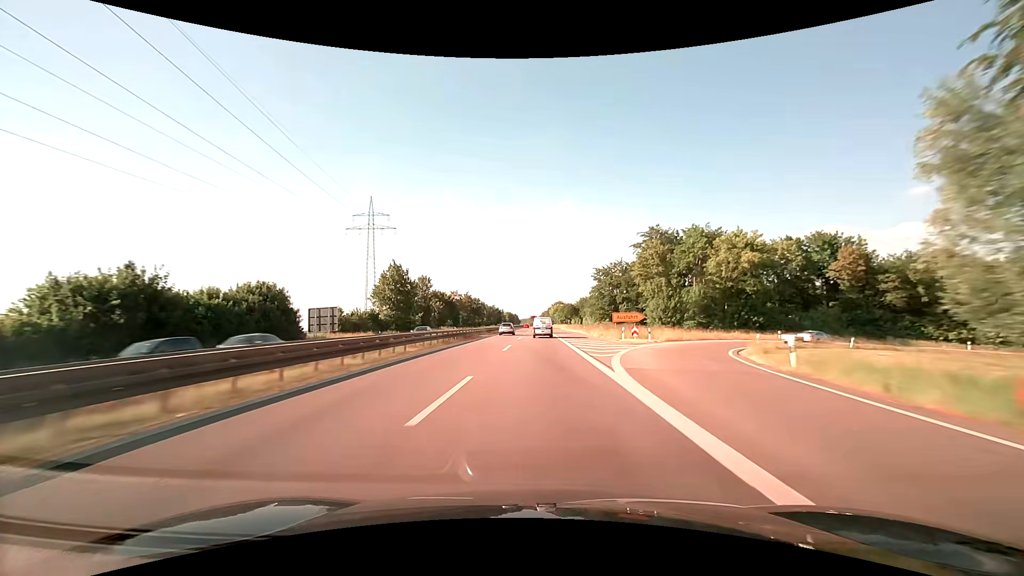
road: trunk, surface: asphalt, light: Day
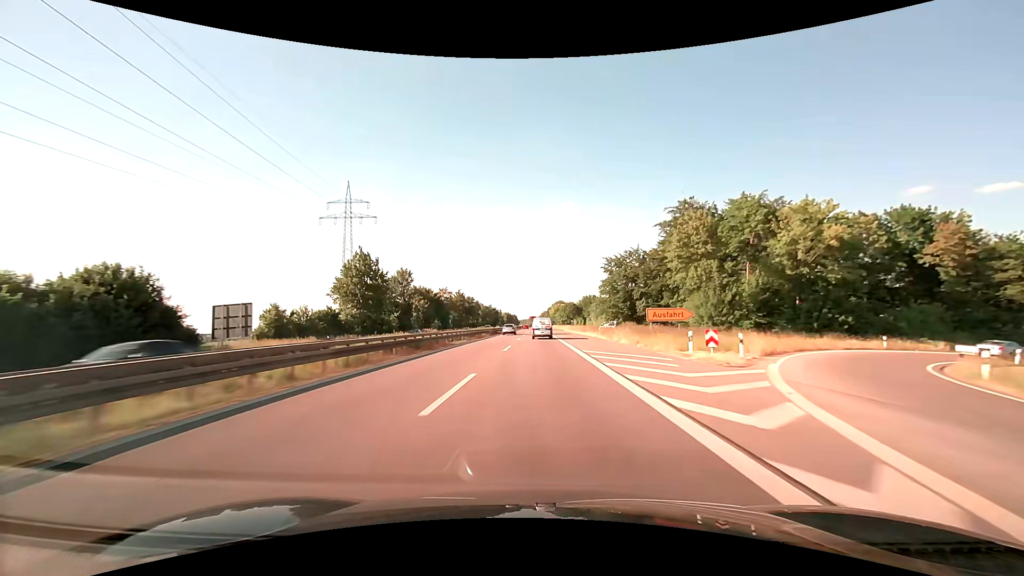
(0.0, +17.4) m; 0°
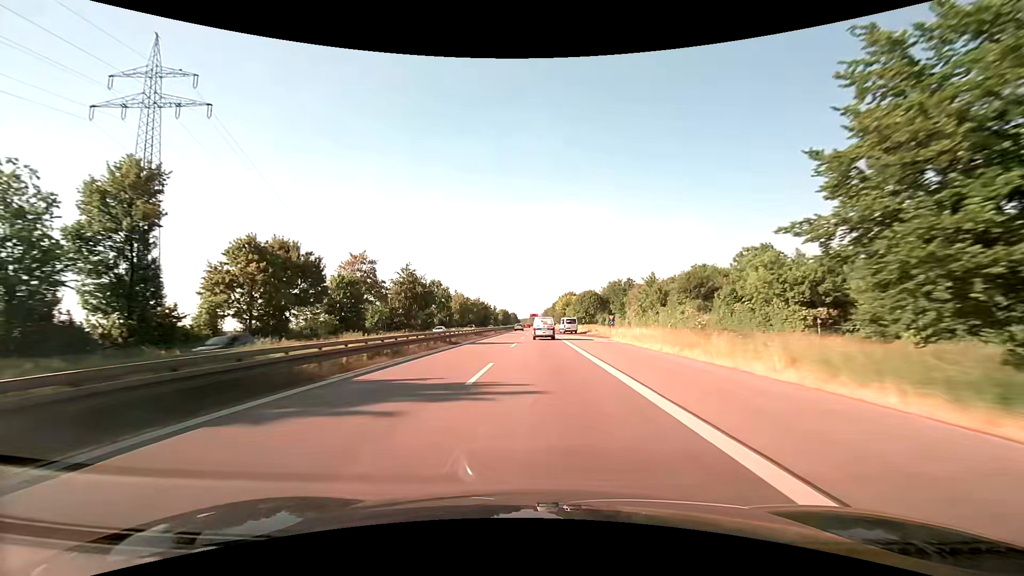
(-0.2, +68.4) m; 0°
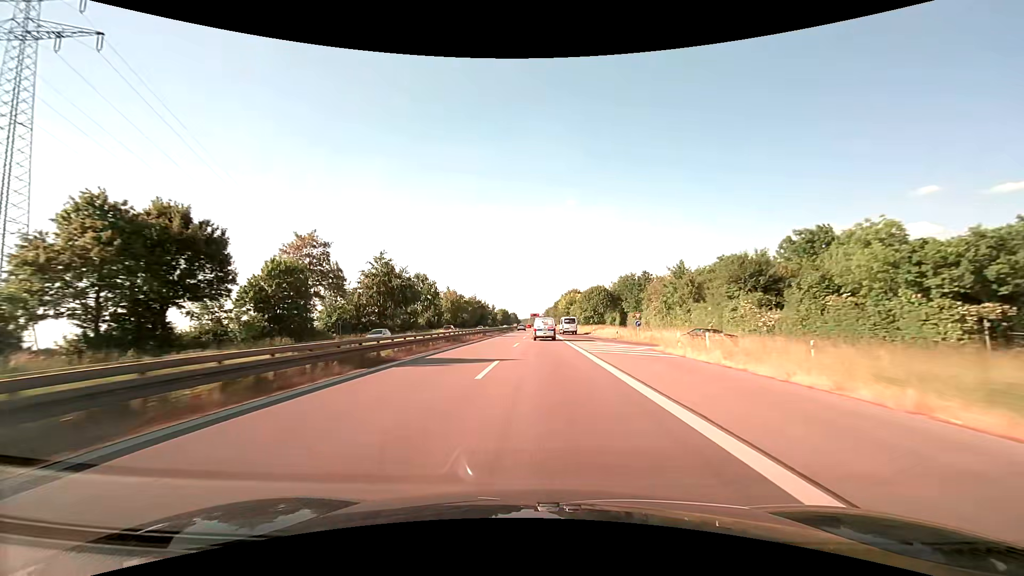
(0.0, +16.8) m; 0°
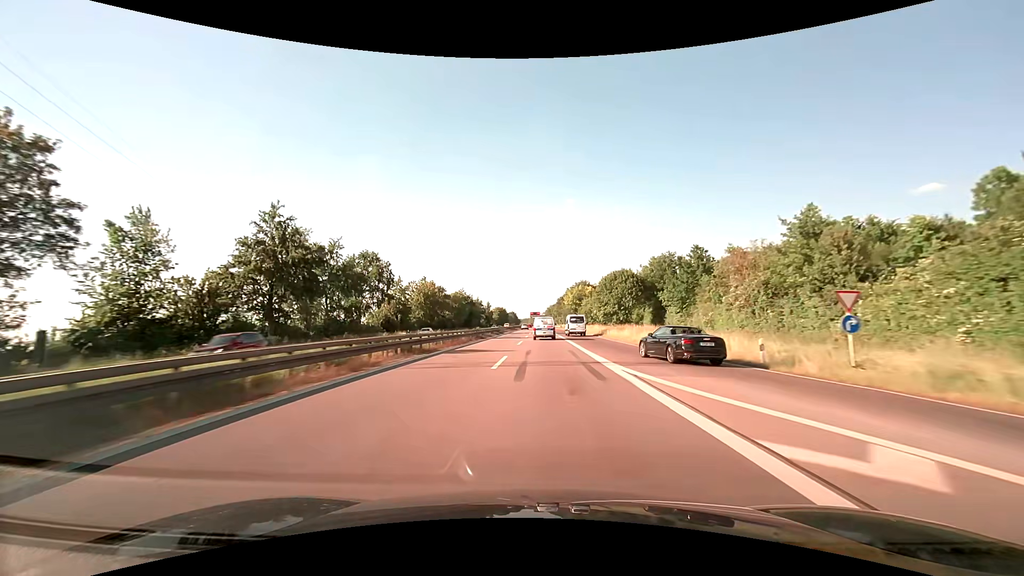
(0.0, +33.3) m; 0°
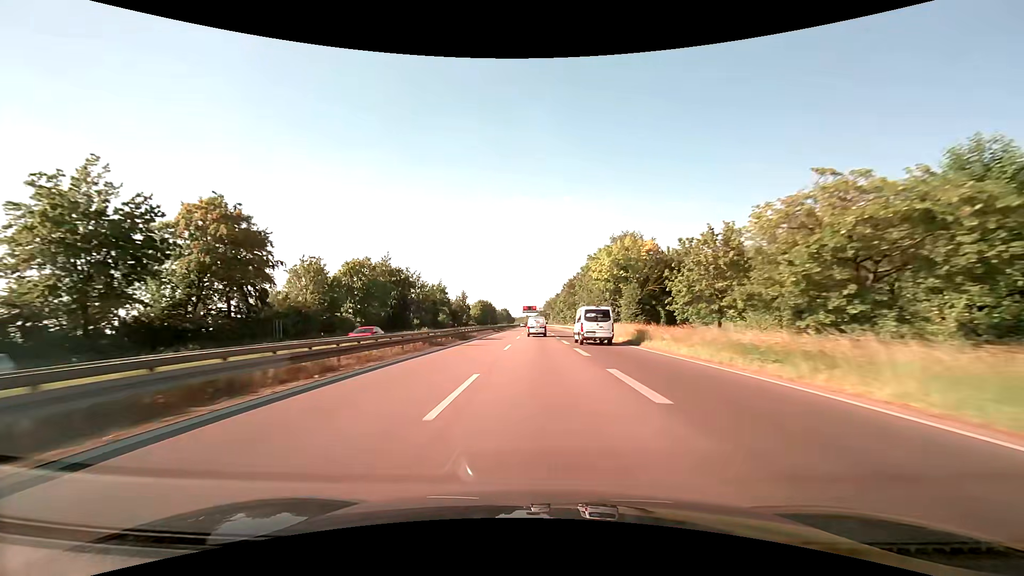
(+0.5, +79.8) m; 0°
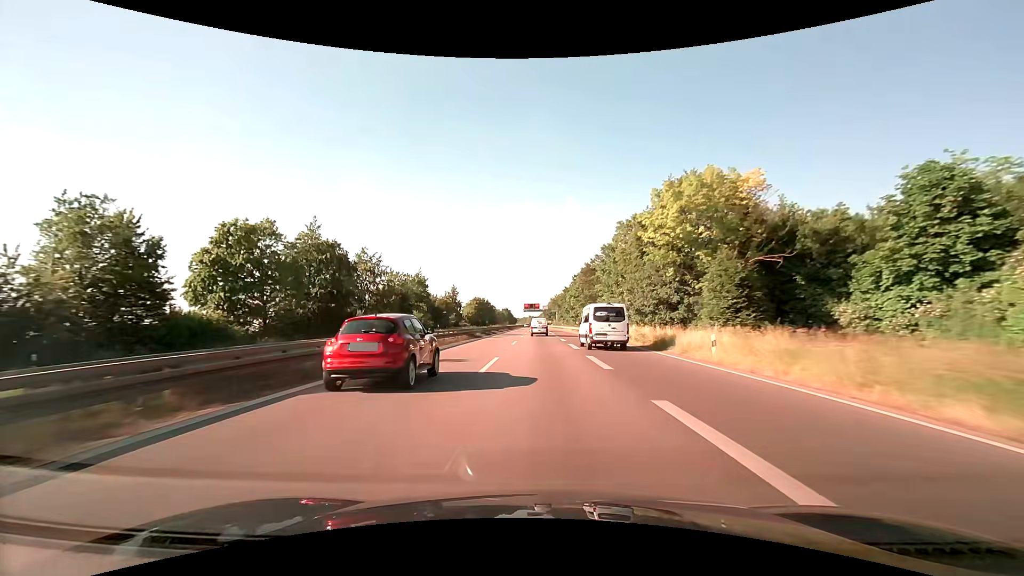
(-0.1, +29.5) m; 0°
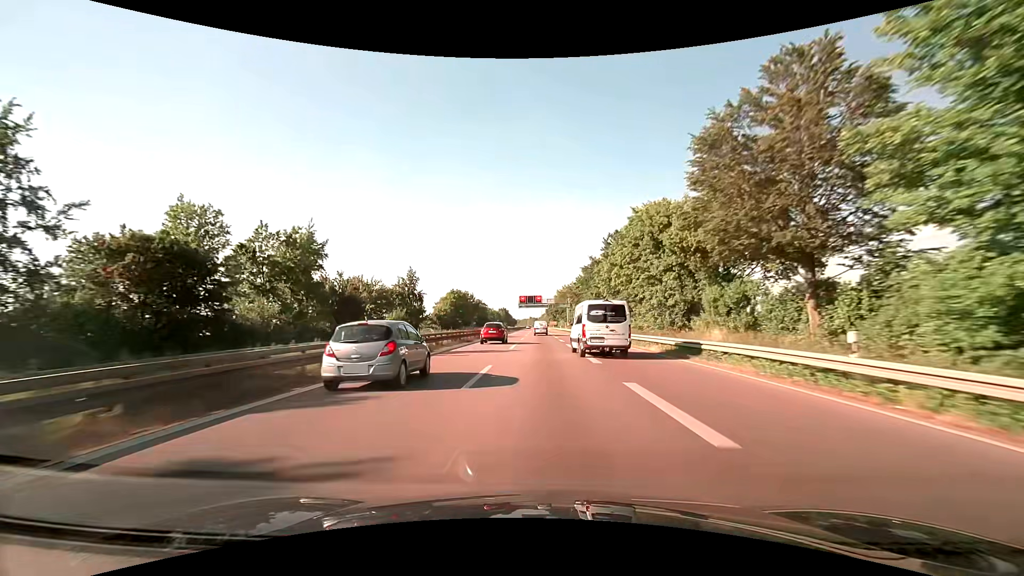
(-0.1, +56.9) m; 0°
(0, +10) (0, +20) (0, +30) (0, +40) (0, +50) (0, +60) (0, +70) (0, +80) (0, +90) (0, +100) m
